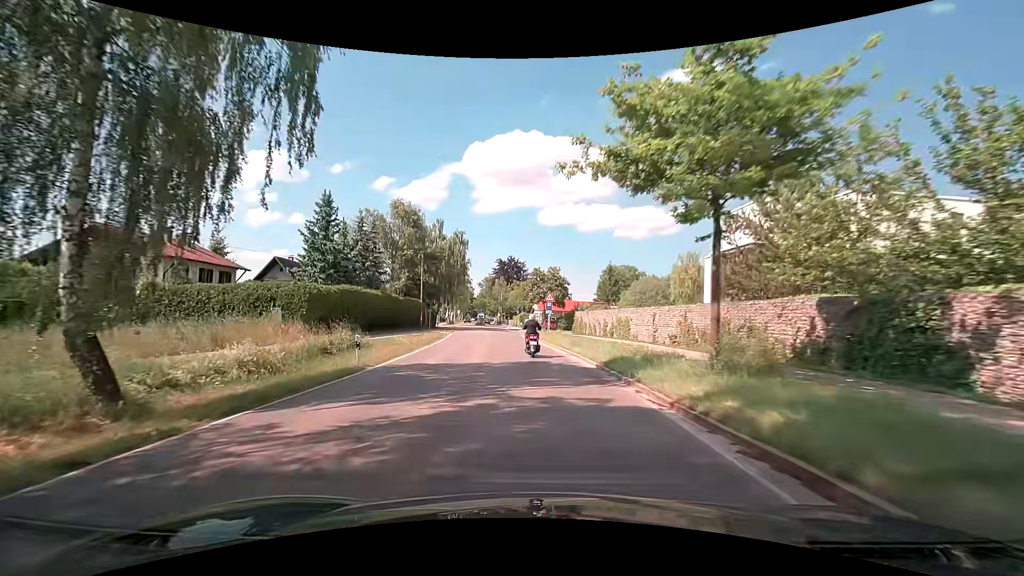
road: secondary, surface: asphalt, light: Day
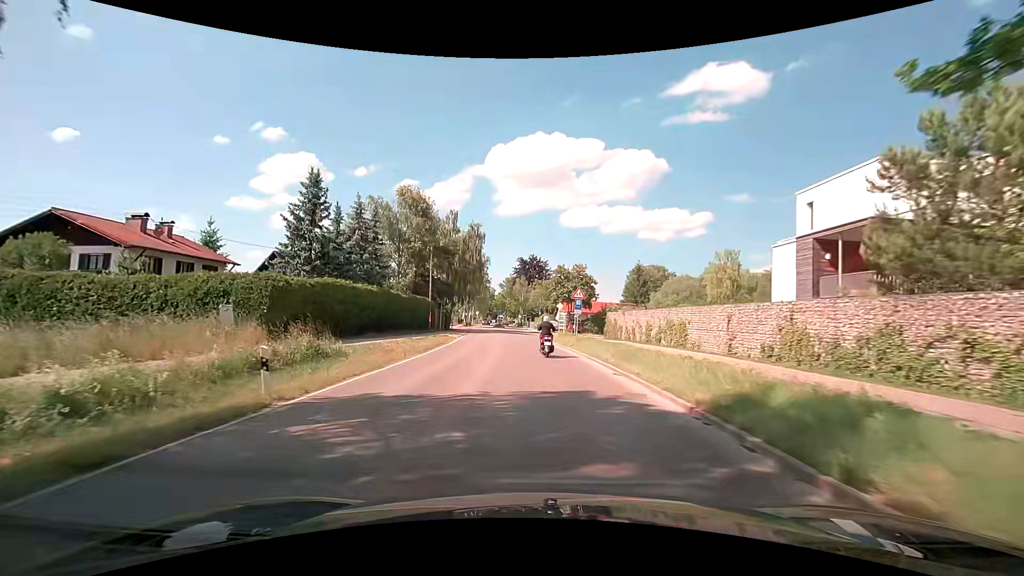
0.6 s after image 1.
(-0.1, +7.0) m; -3°
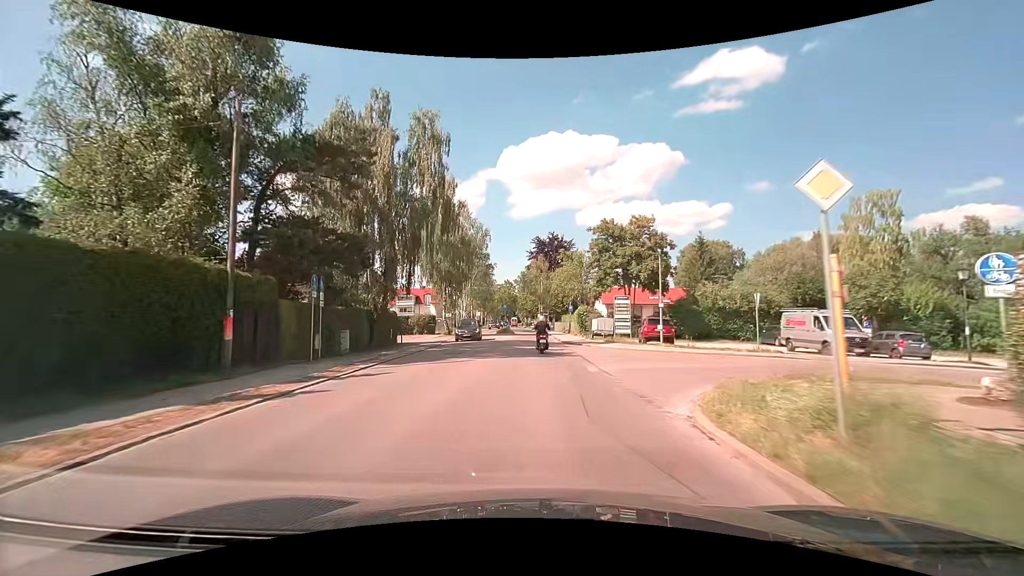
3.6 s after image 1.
(-0.5, +35.0) m; -2°
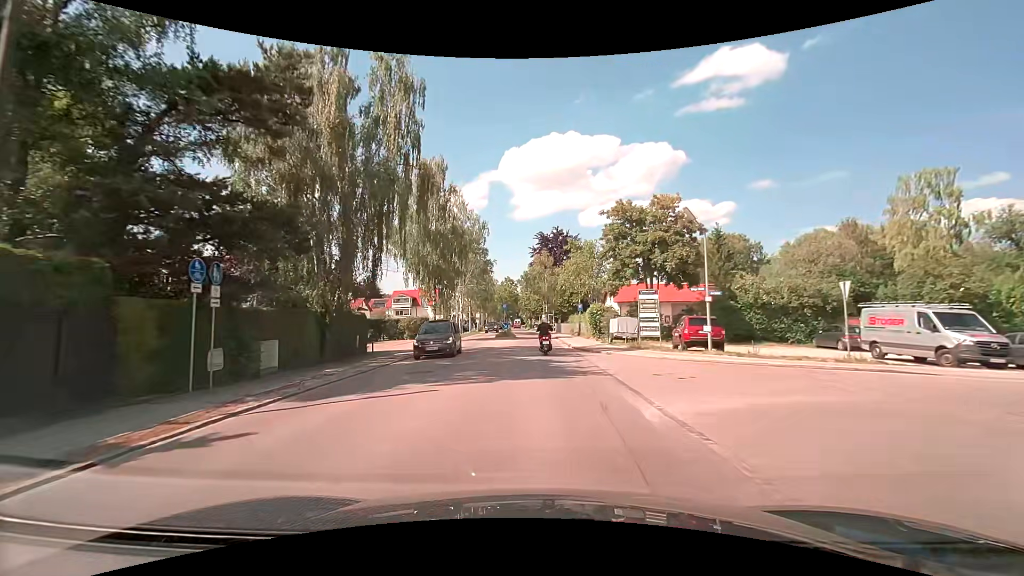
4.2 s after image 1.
(0.0, +7.0) m; 0°
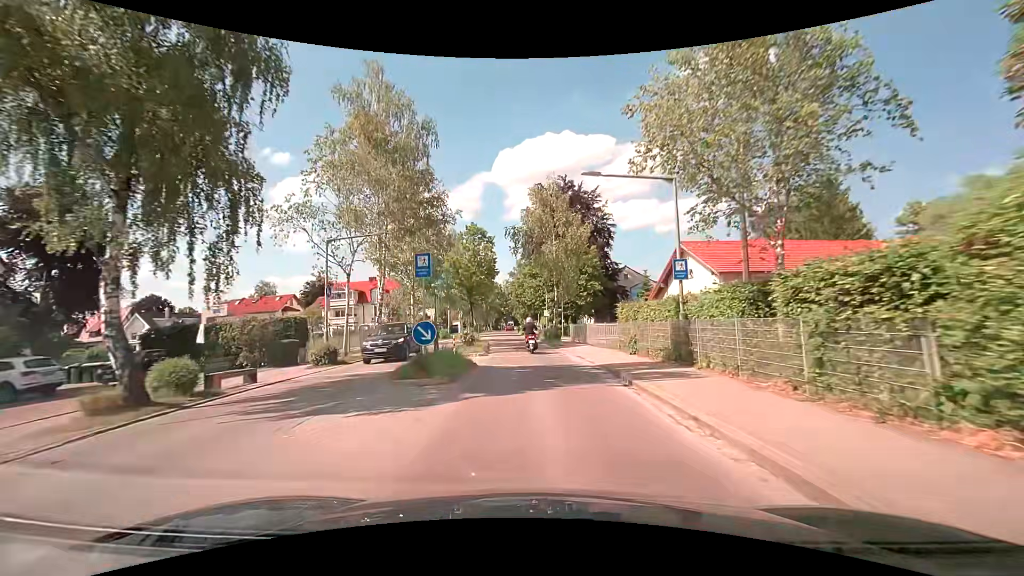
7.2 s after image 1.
(-0.4, +33.4) m; 0°
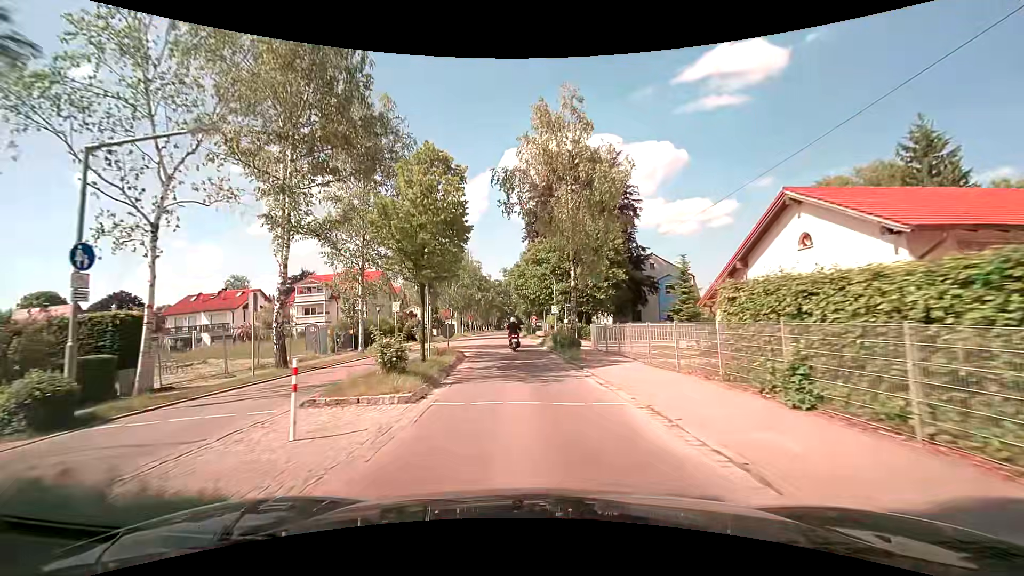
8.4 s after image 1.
(0.0, +12.6) m; 0°
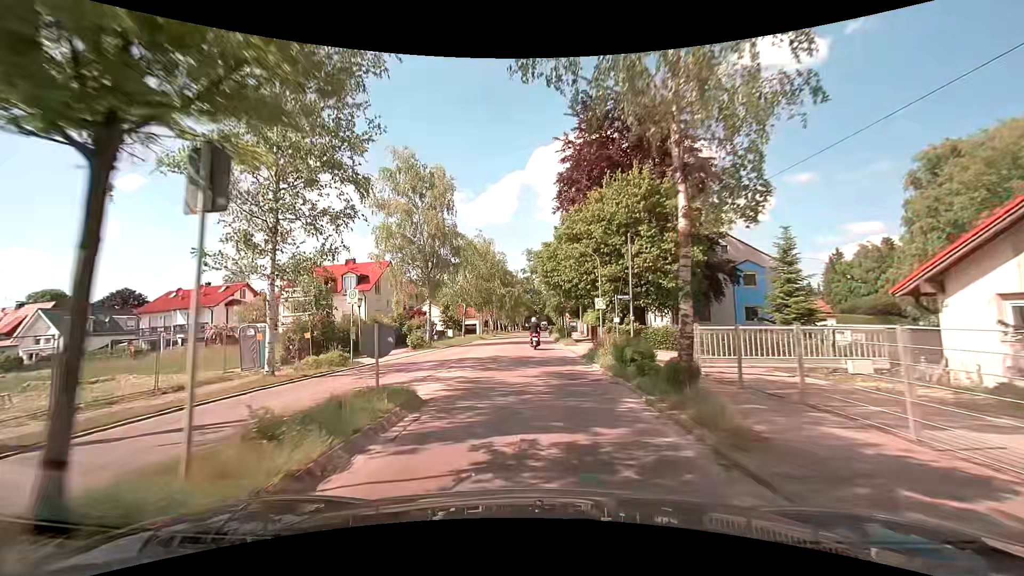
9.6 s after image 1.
(-0.5, +12.2) m; -4°
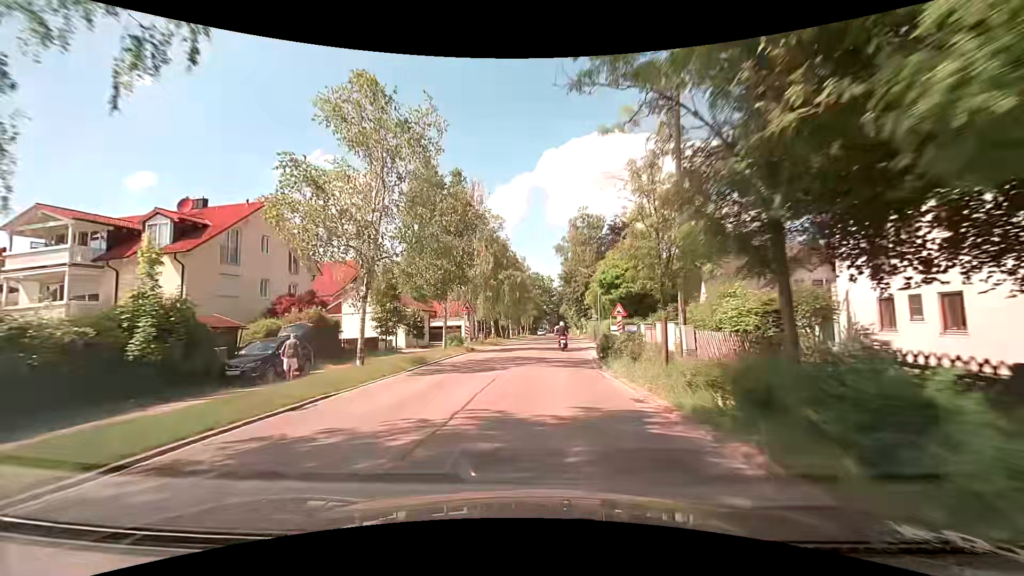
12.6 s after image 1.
(-0.6, +31.3) m; -1°
(0, +10) (0, +20) (+1, +30) (+1, +40) (+2, +50) (+2, +60) (+2, +70) (+3, +80) (+3, +90) (+4, +100) m
